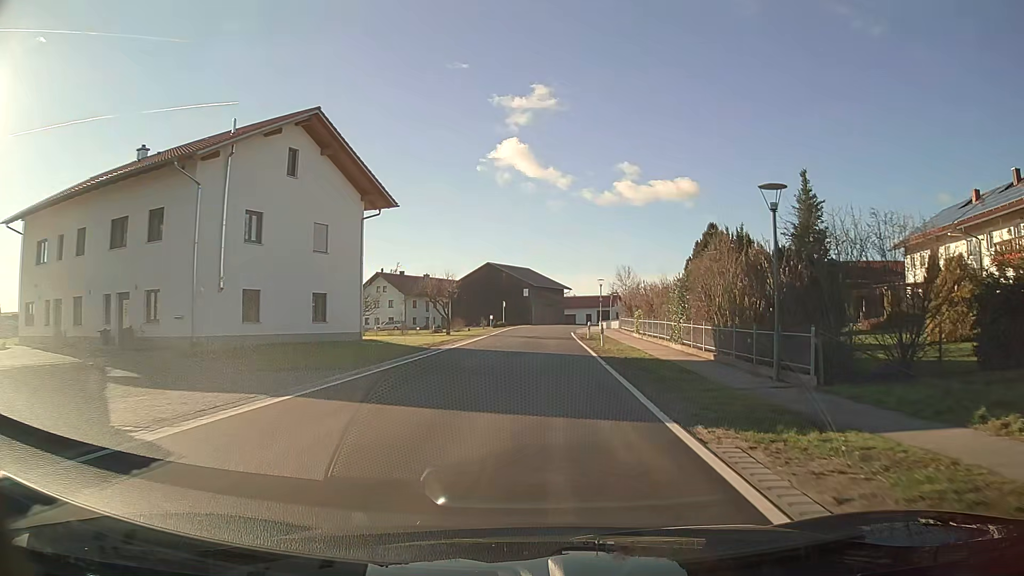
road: secondary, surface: asphalt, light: Day
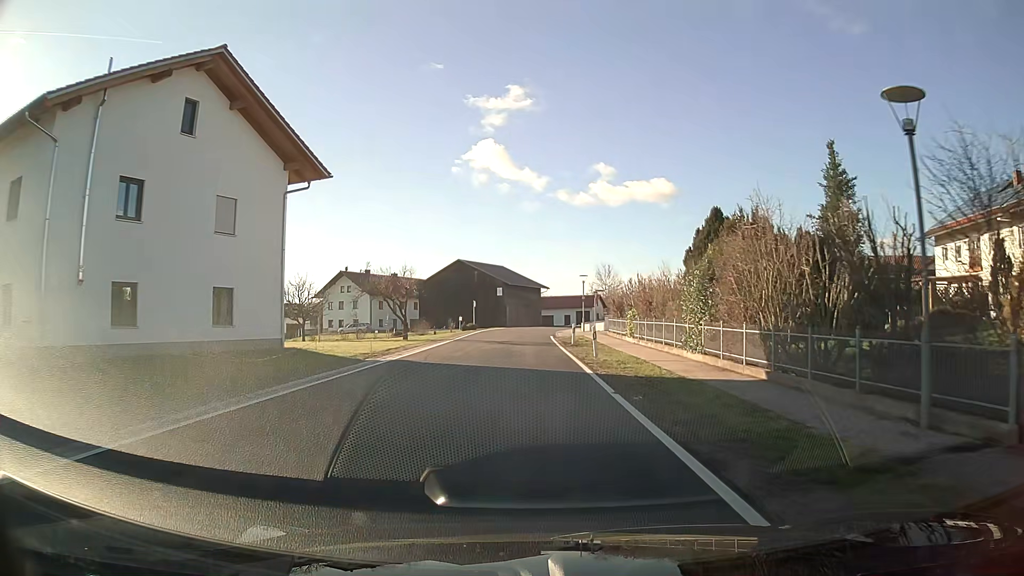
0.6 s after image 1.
(+0.1, +7.4) m; +2°
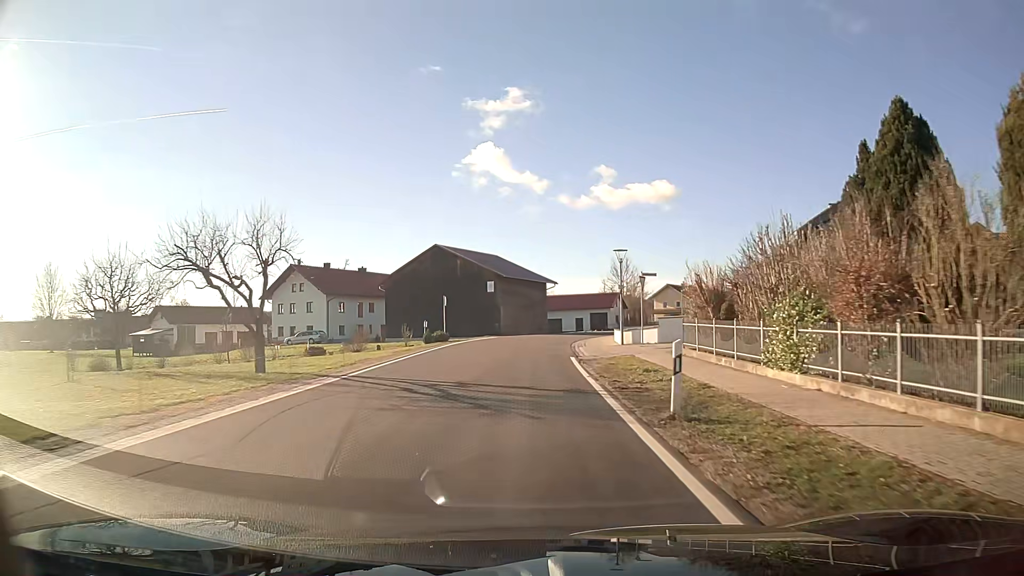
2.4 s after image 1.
(0.0, +22.5) m; 0°
(0, +10) (0, +20) (0, +30) (+2, +40) (+4, +50) (+7, +59) (+12, +68) (+16, +77) (+20, +86) (+23, +96) m
